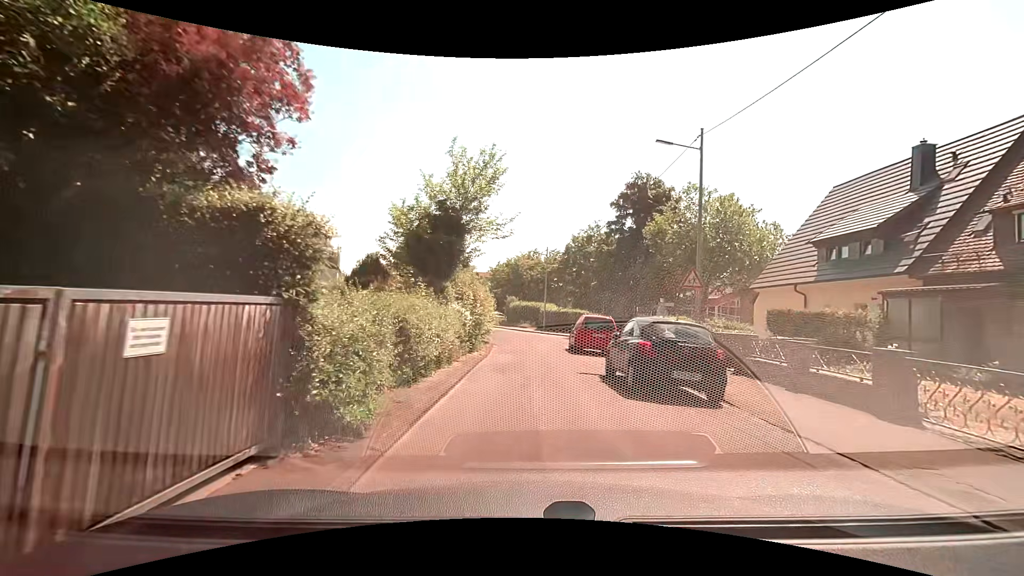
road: residential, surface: asphalt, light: Day
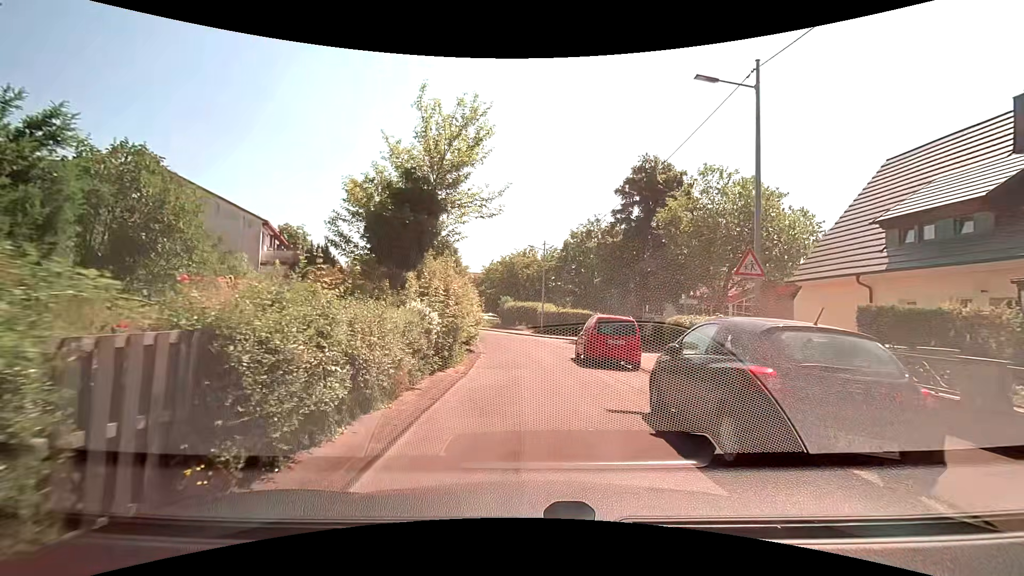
(-0.1, +4.7) m; -2°
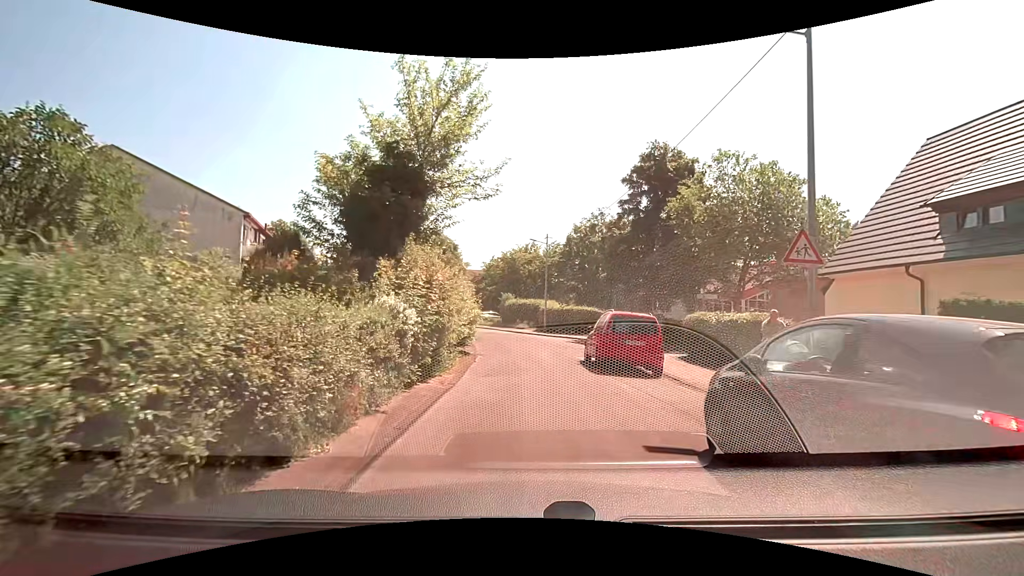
(0.0, +2.2) m; 0°
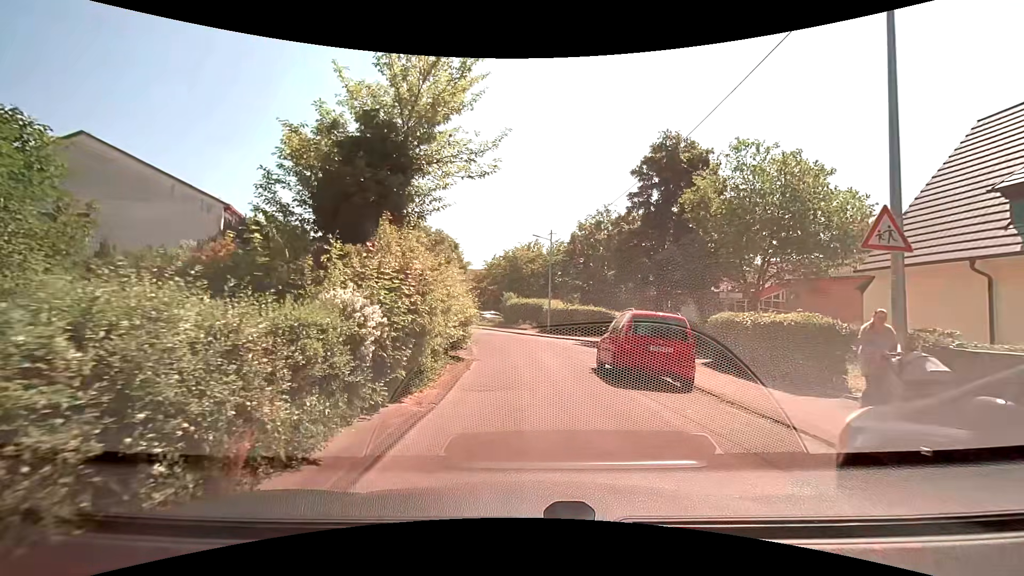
(0.0, +2.2) m; +1°
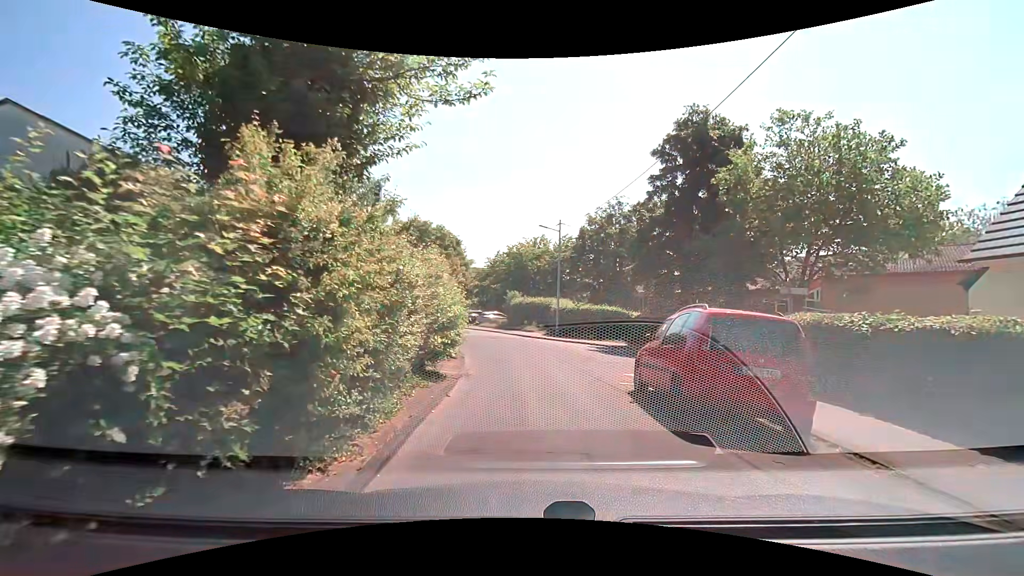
(-0.1, +4.2) m; -2°
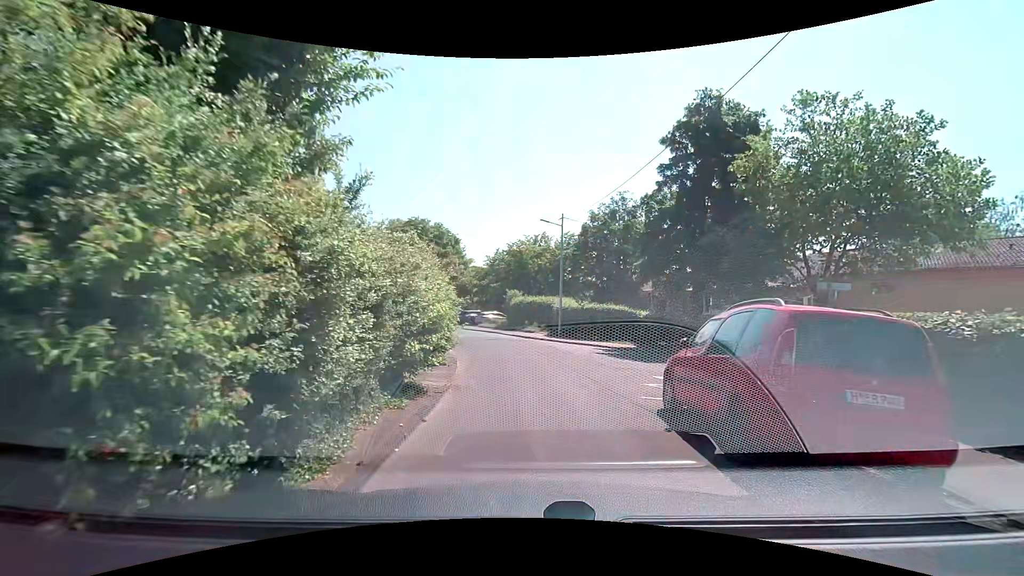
(0.0, +2.0) m; +2°
